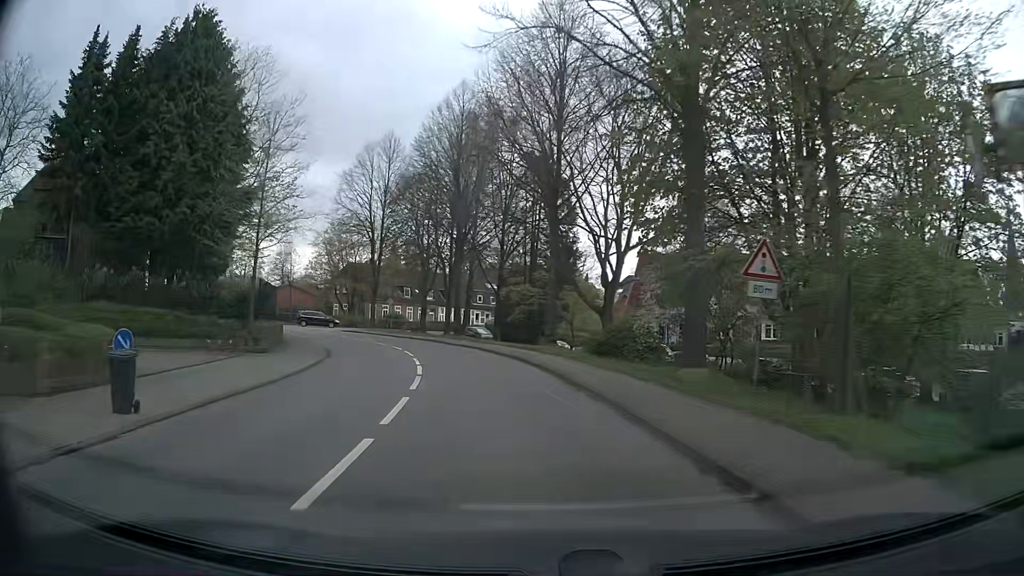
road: secondary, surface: asphalt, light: Day
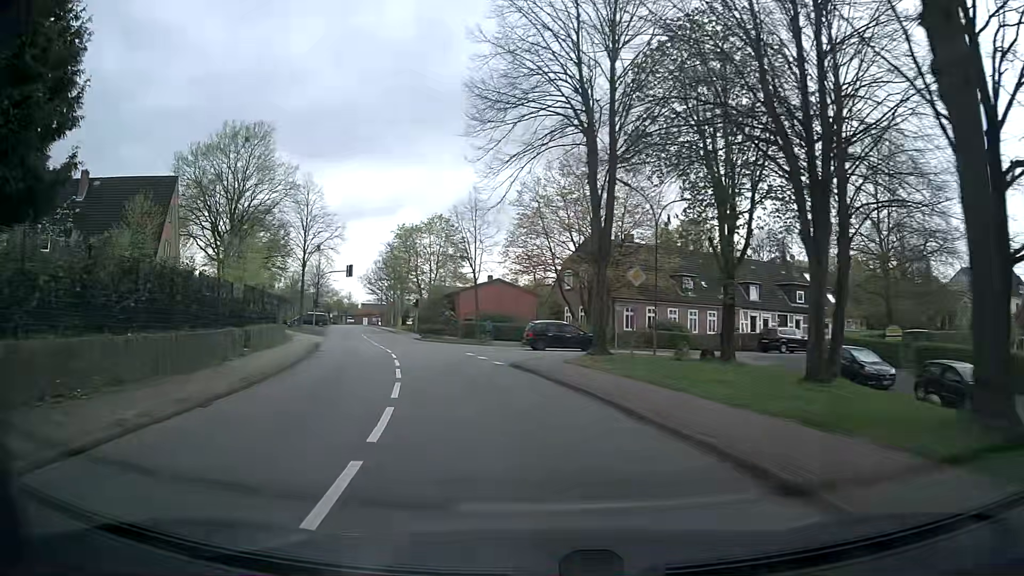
(-6.5, +36.3) m; -23°
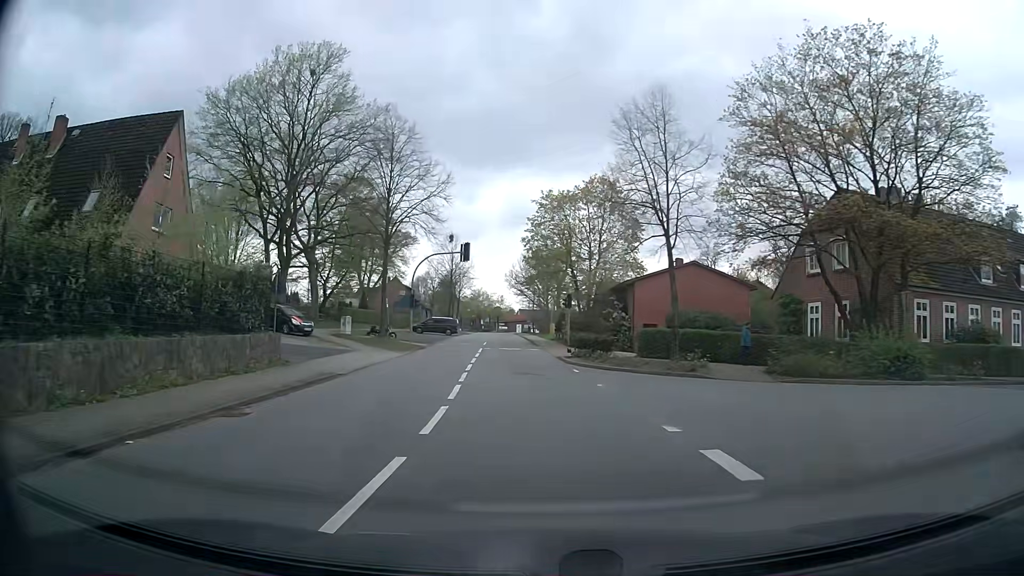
(-2.9, +22.0) m; -14°
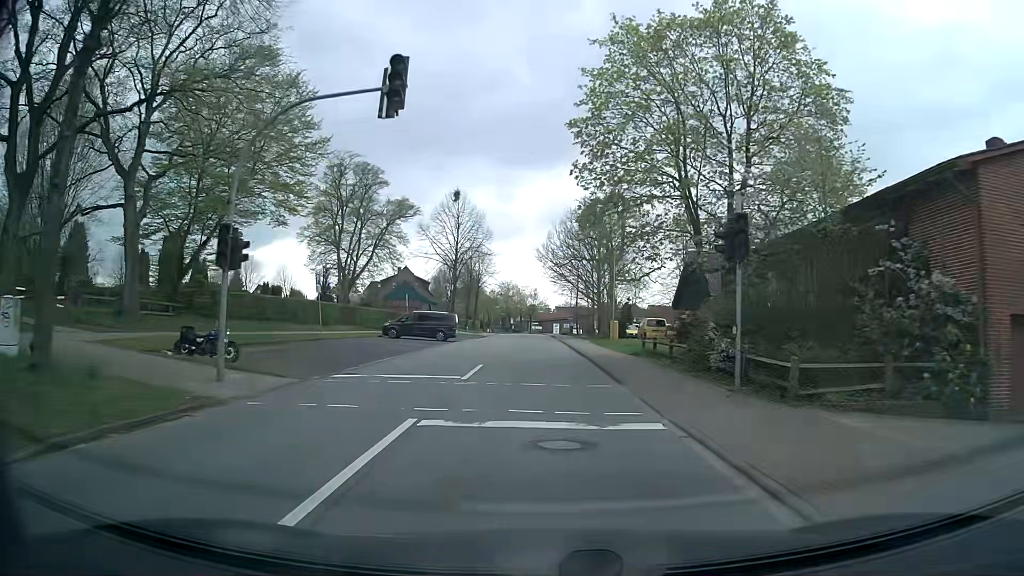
(-1.6, +30.2) m; -4°
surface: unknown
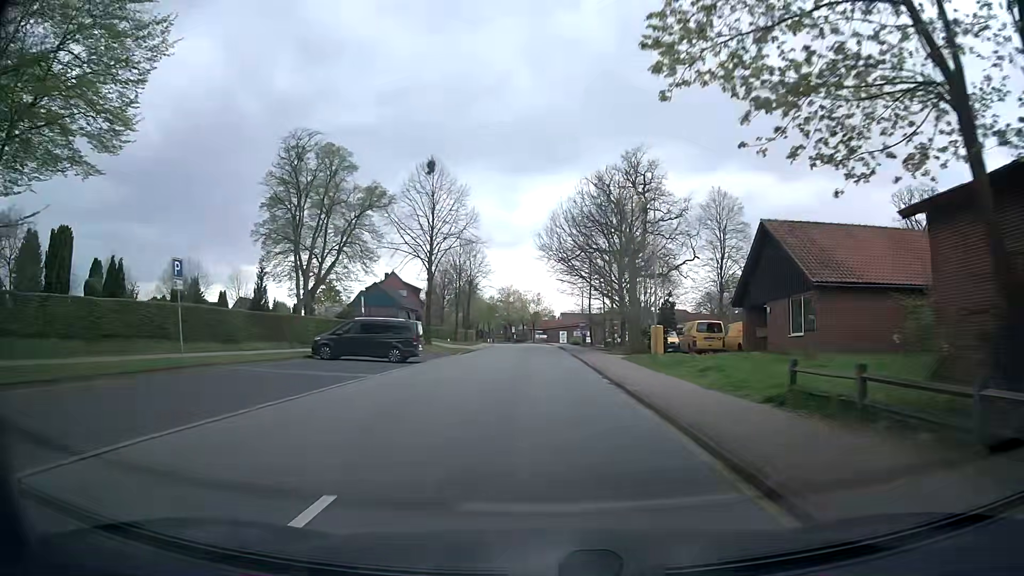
(-0.1, +15.3) m; 0°
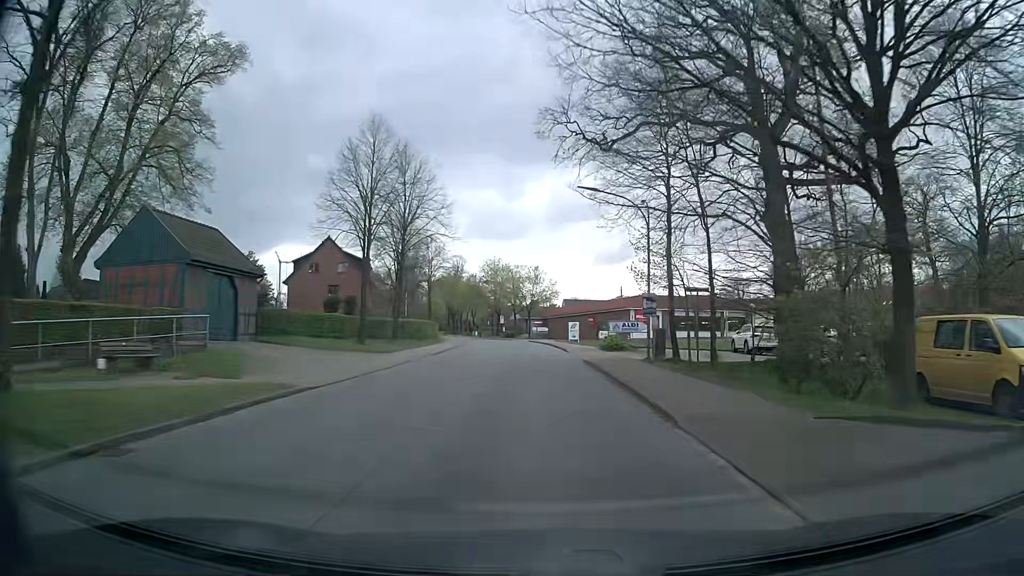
(-0.3, +38.8) m; 0°
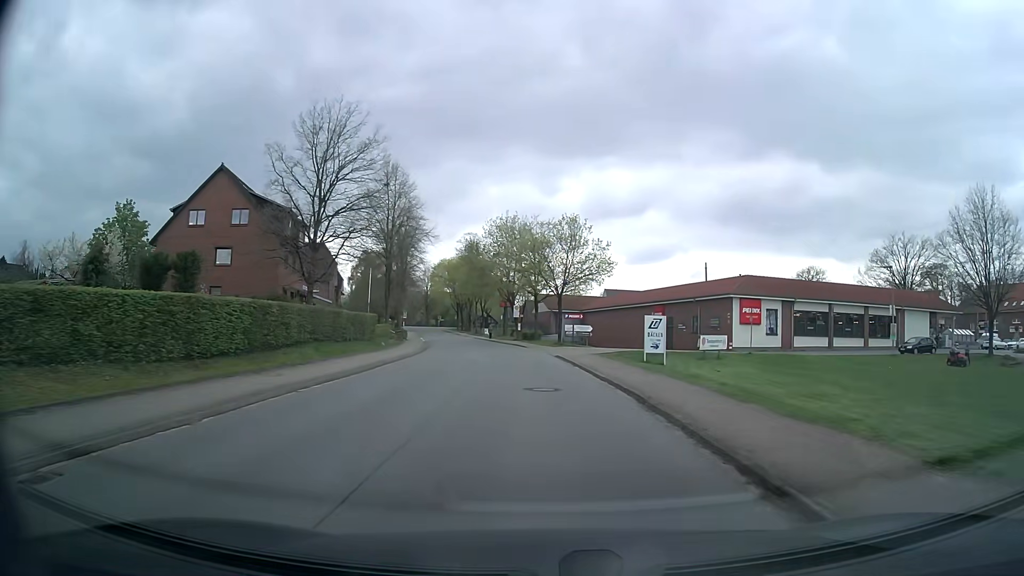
(-0.6, +38.8) m; -3°
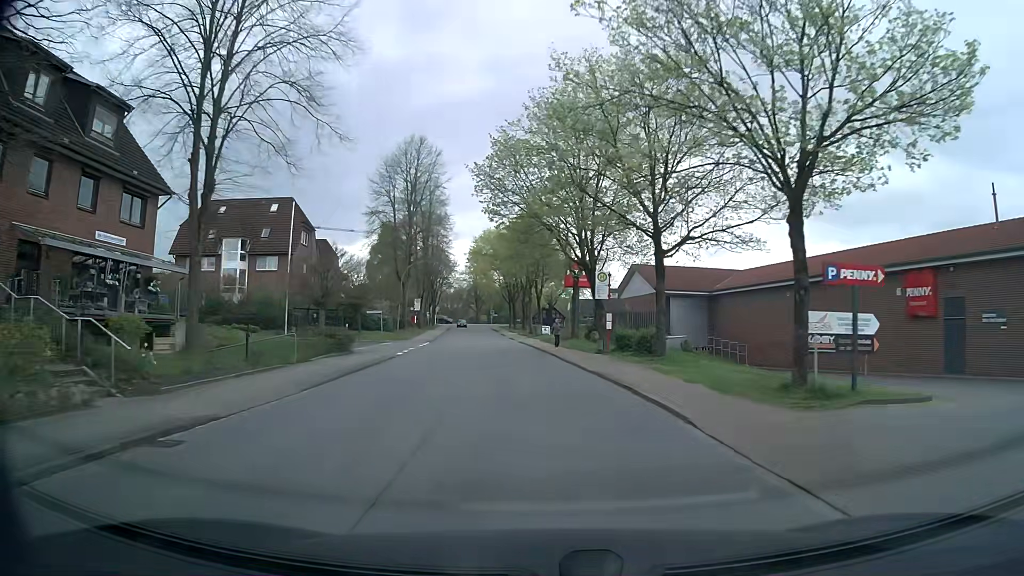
(-1.8, +38.0) m; -6°
(0, +10) (-1, +20) (-1, +30) (-2, +40) (-3, +50) (-4, +60) (-5, +70) (-7, +80) (-8, +90) (-9, +100) m
